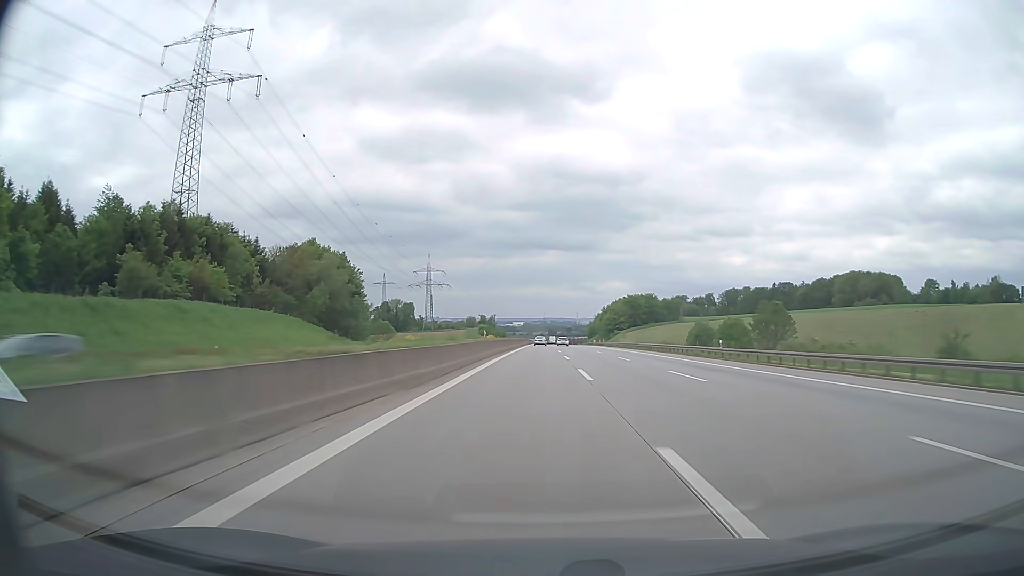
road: motorway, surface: asphalt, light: Day
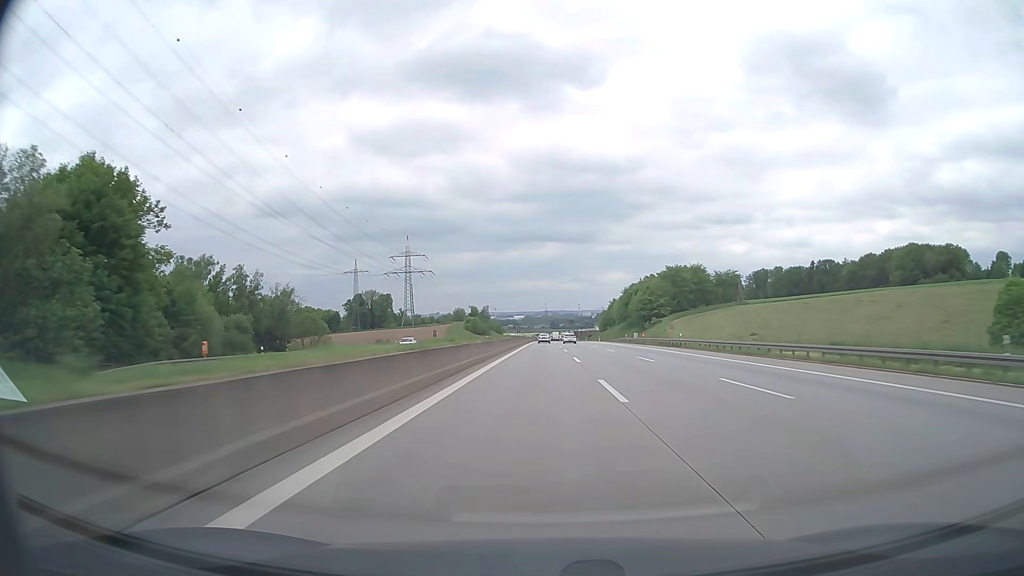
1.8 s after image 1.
(-0.3, +79.0) m; 0°
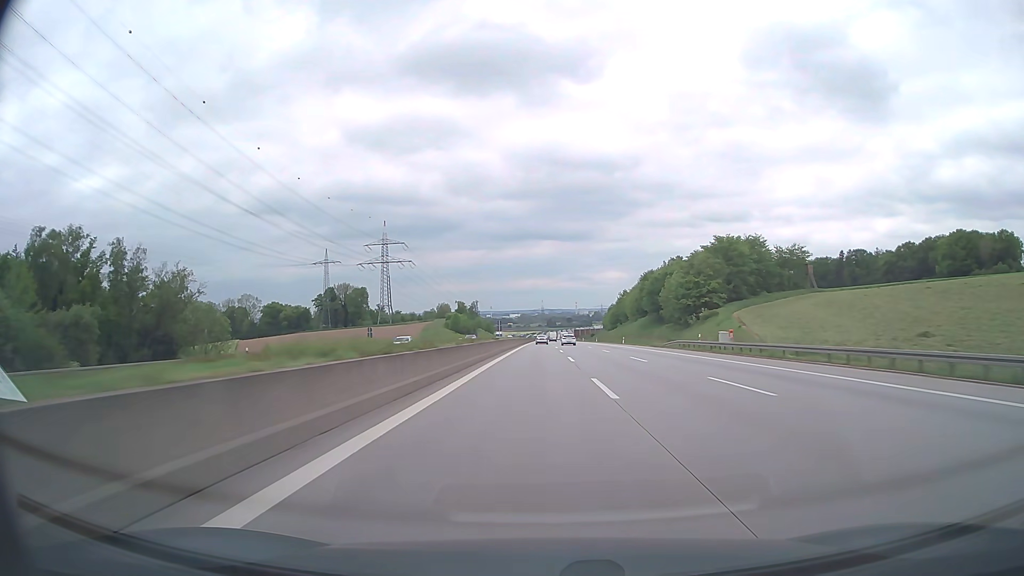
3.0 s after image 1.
(+0.2, +53.1) m; 0°
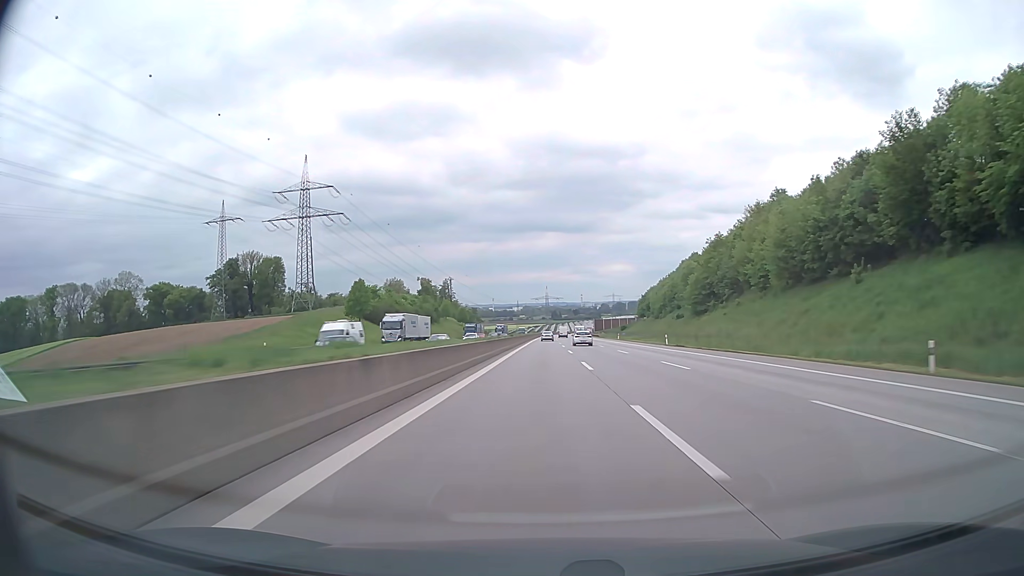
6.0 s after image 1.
(-0.6, +133.7) m; 0°
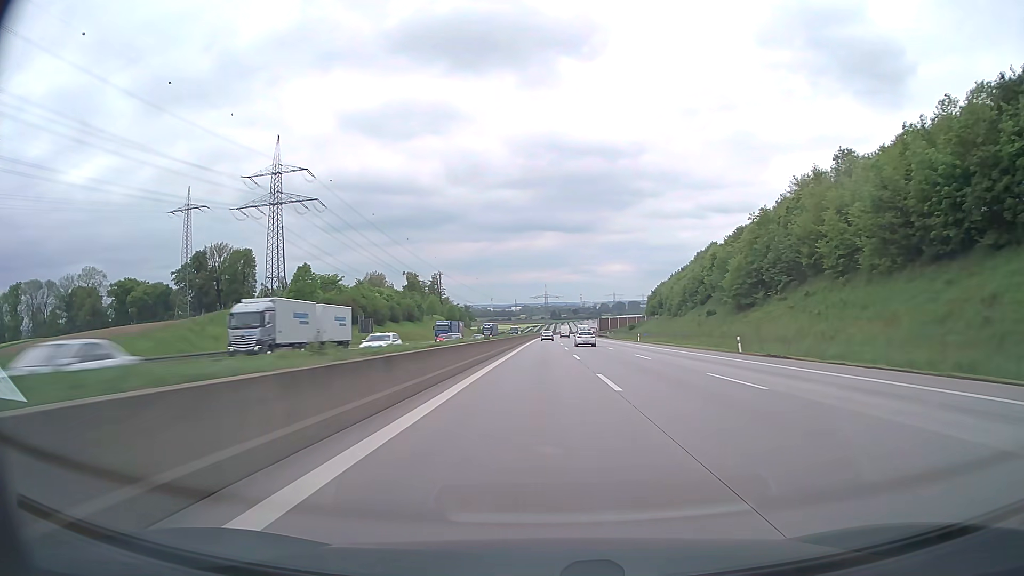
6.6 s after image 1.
(0.0, +26.8) m; 0°
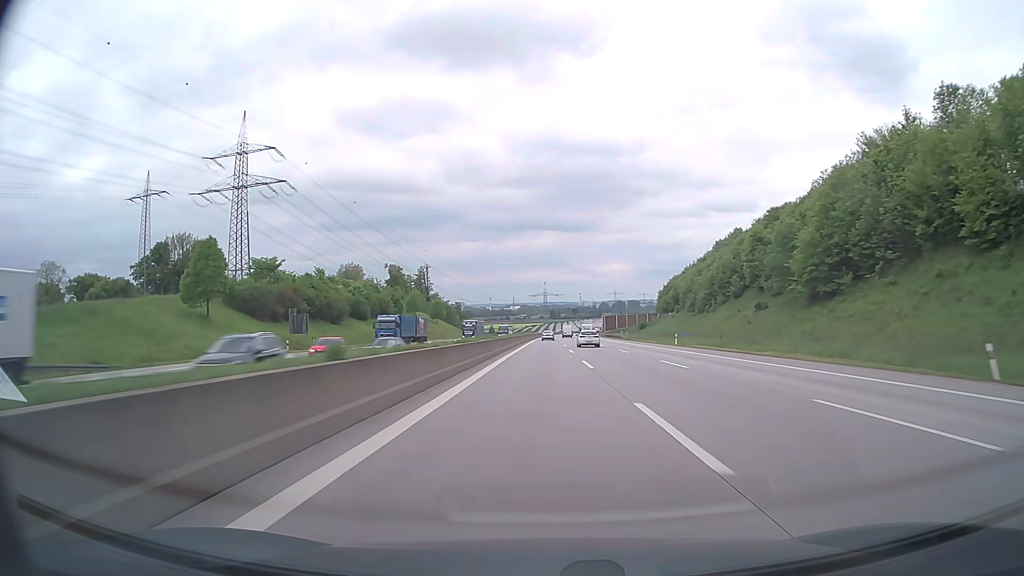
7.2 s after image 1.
(0.0, +26.8) m; 0°
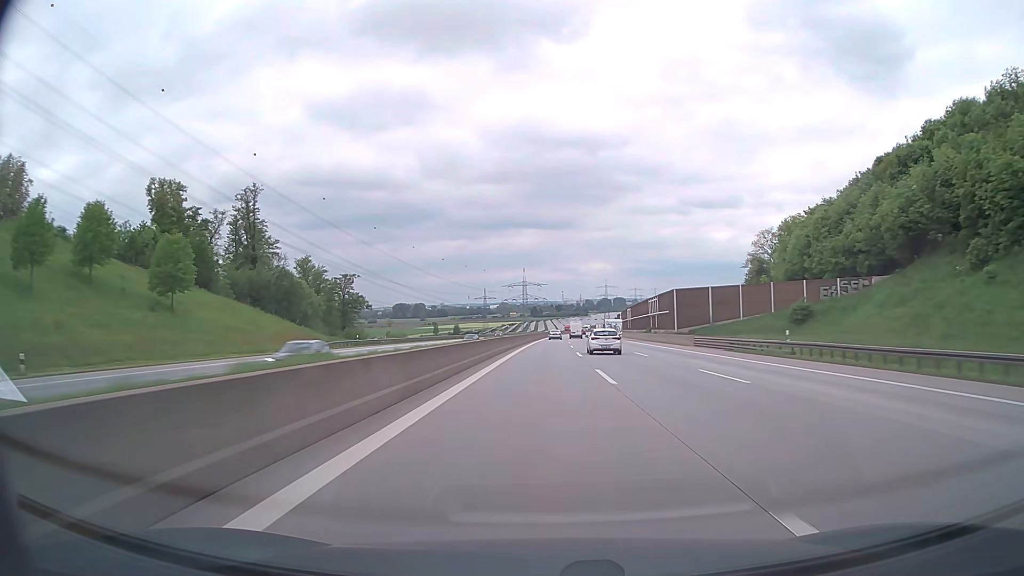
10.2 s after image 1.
(+1.4, +133.4) m; +2°
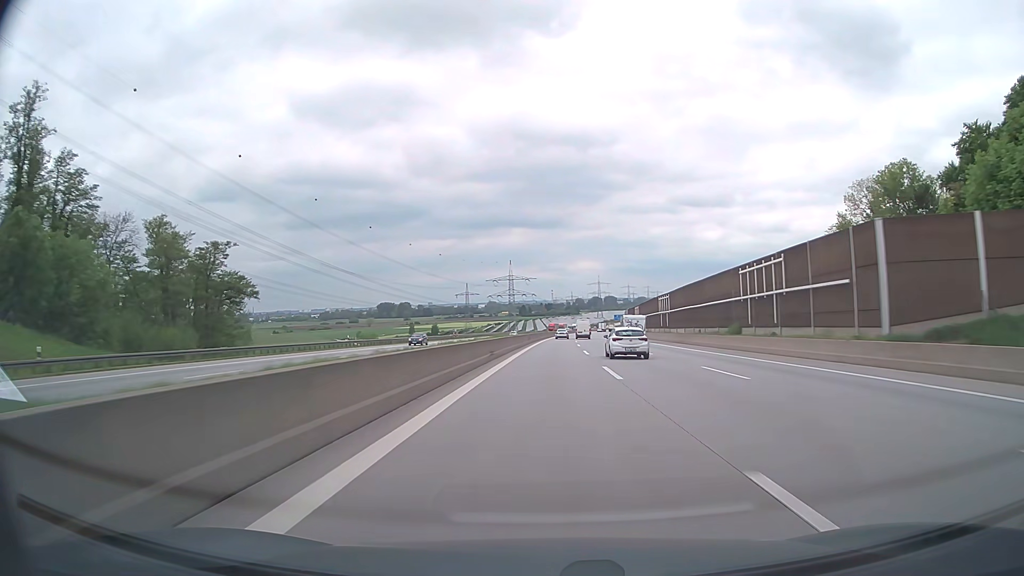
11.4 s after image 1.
(+0.4, +52.7) m; +1°
(0, +10) (0, +20) (0, +30) (0, +40) (+1, +50) (+1, +60) (+1, +70) (+2, +80) (+2, +90) (+3, +100) m
